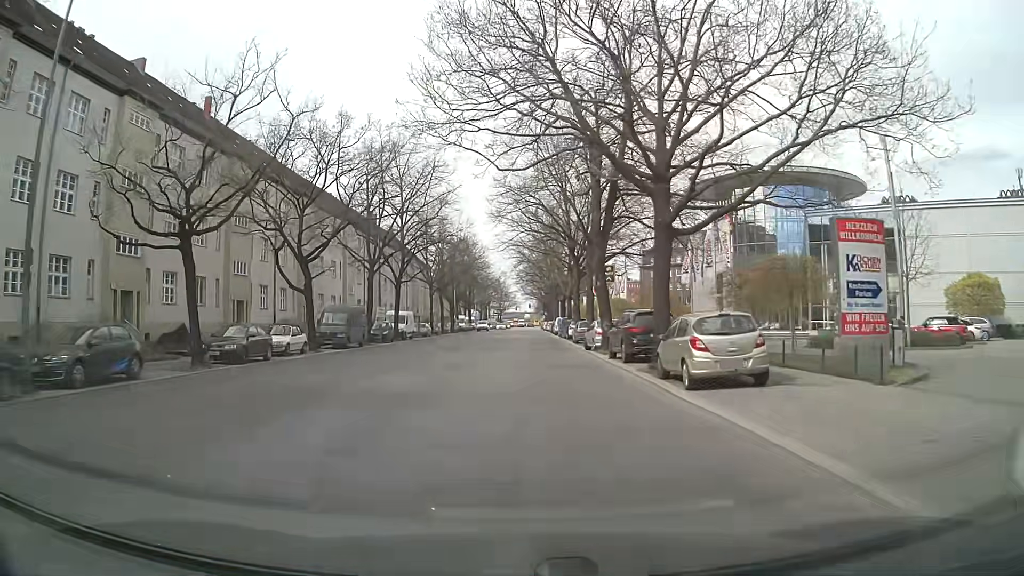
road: secondary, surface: asphalt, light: Day
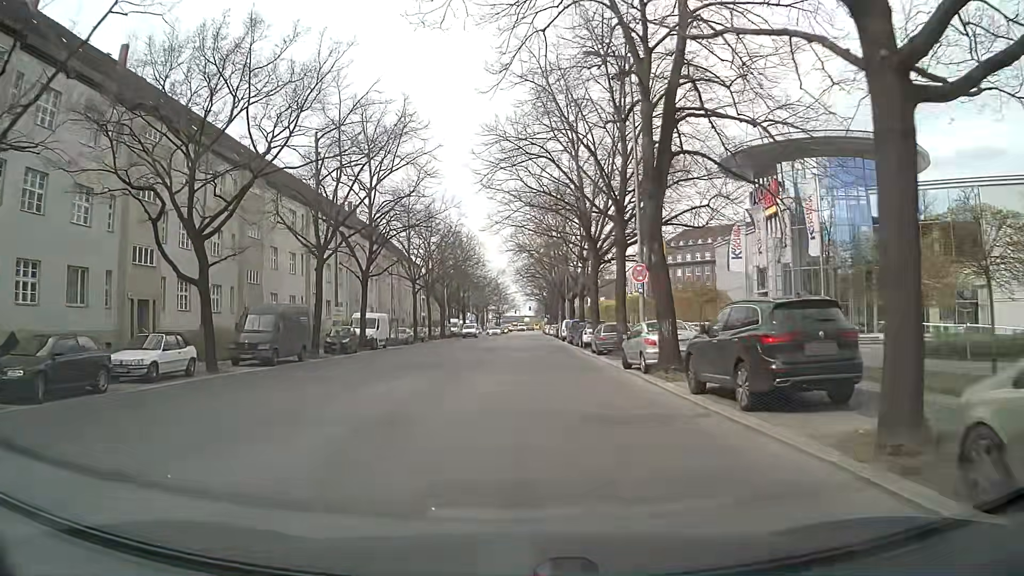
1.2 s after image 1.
(-0.1, +11.6) m; -1°
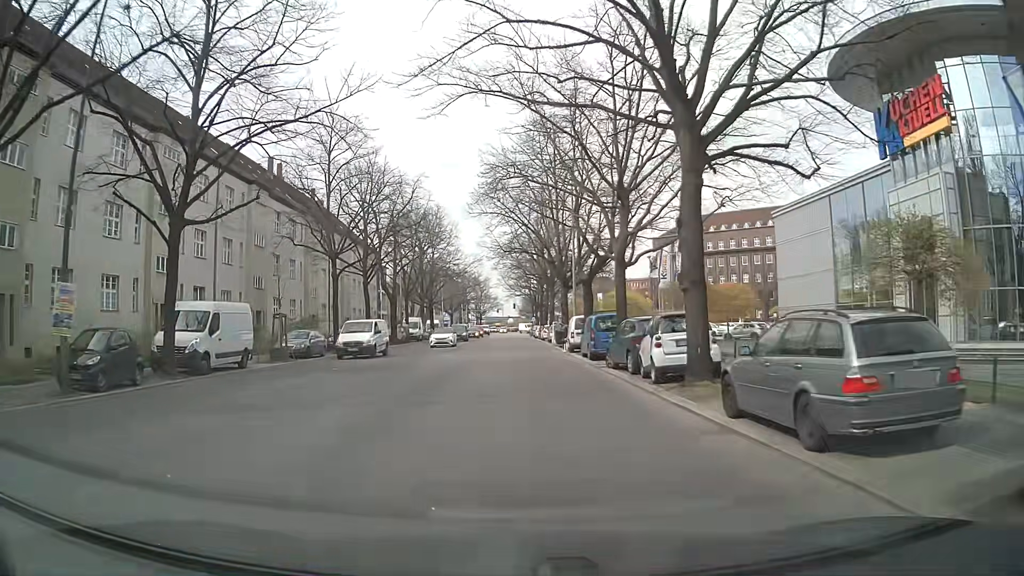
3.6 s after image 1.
(+0.4, +23.3) m; +2°
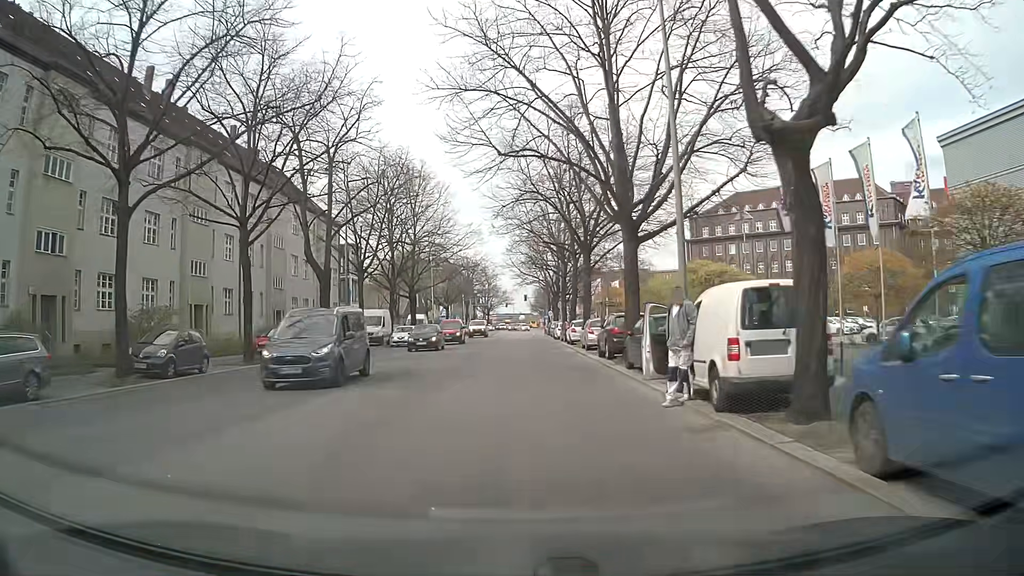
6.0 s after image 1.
(-0.1, +24.2) m; -1°
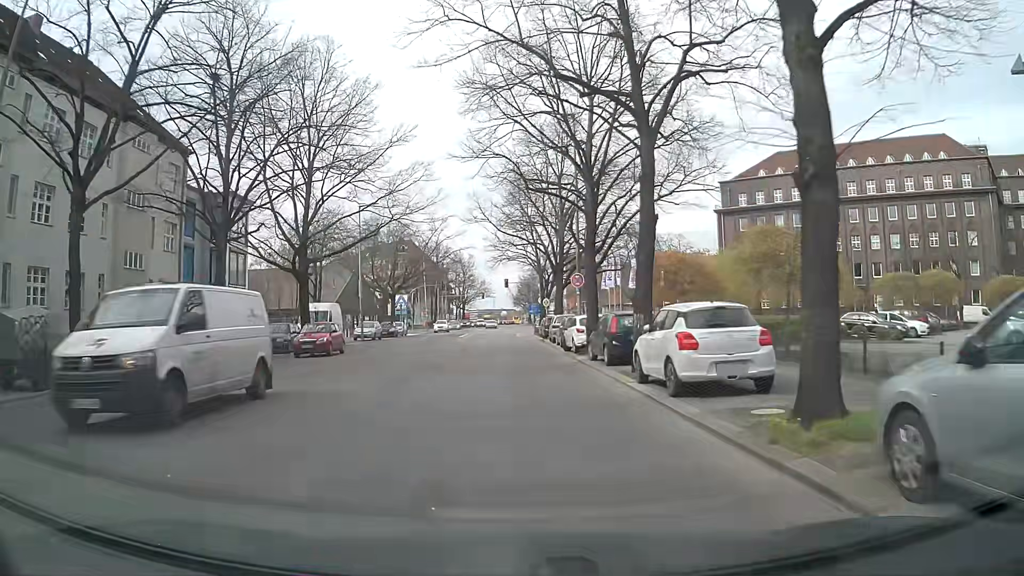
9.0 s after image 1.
(+0.3, +30.2) m; +2°
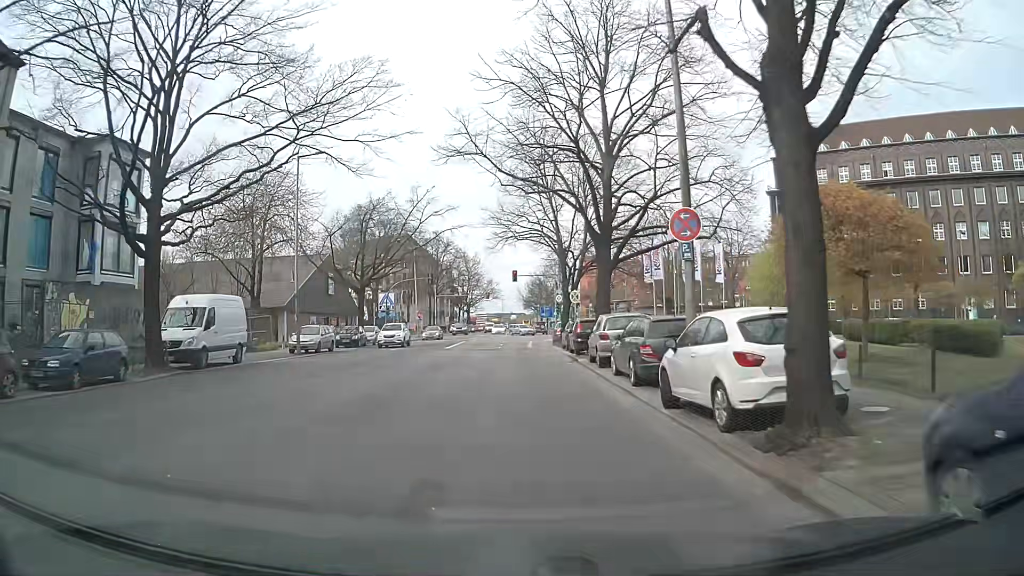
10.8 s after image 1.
(-0.3, +17.5) m; -1°
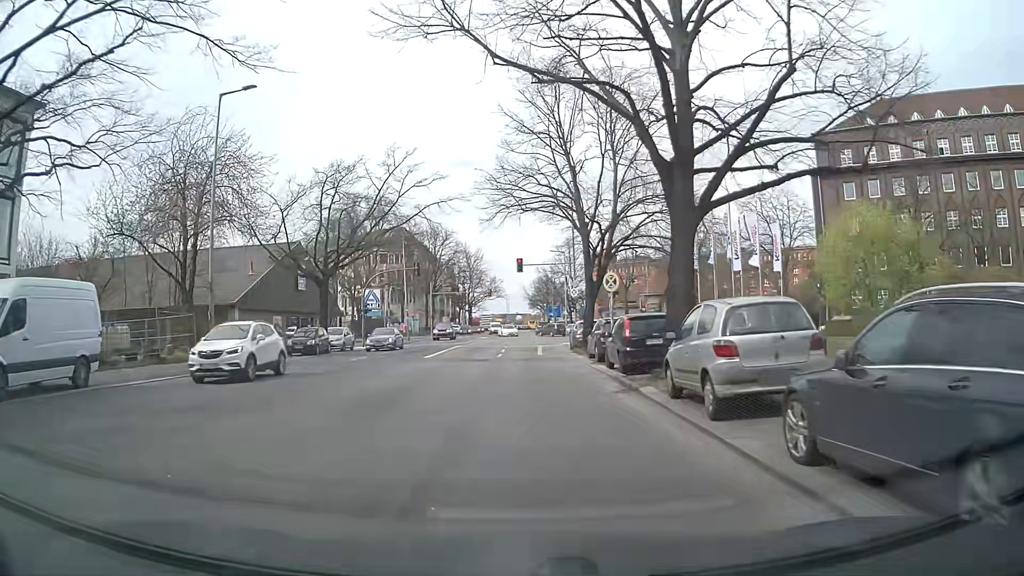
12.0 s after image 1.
(0.0, +10.9) m; -1°
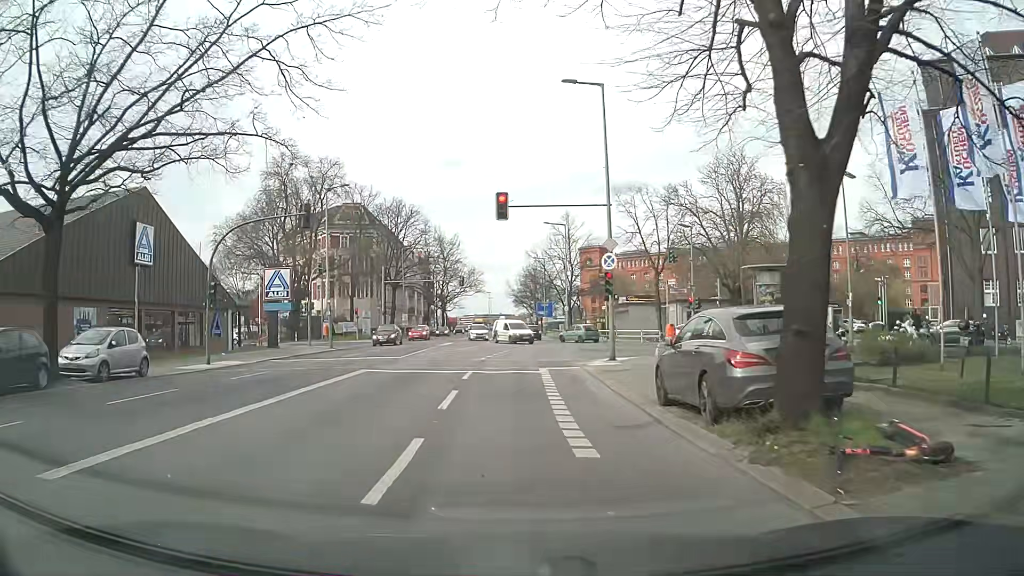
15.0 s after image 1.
(+0.5, +23.7) m; +3°
(0, +10) (0, +20) (0, +30) (+1, +40) (+2, +50) (+2, +60) (+1, +70) (+1, +80) (+1, +90) (0, +100) m
